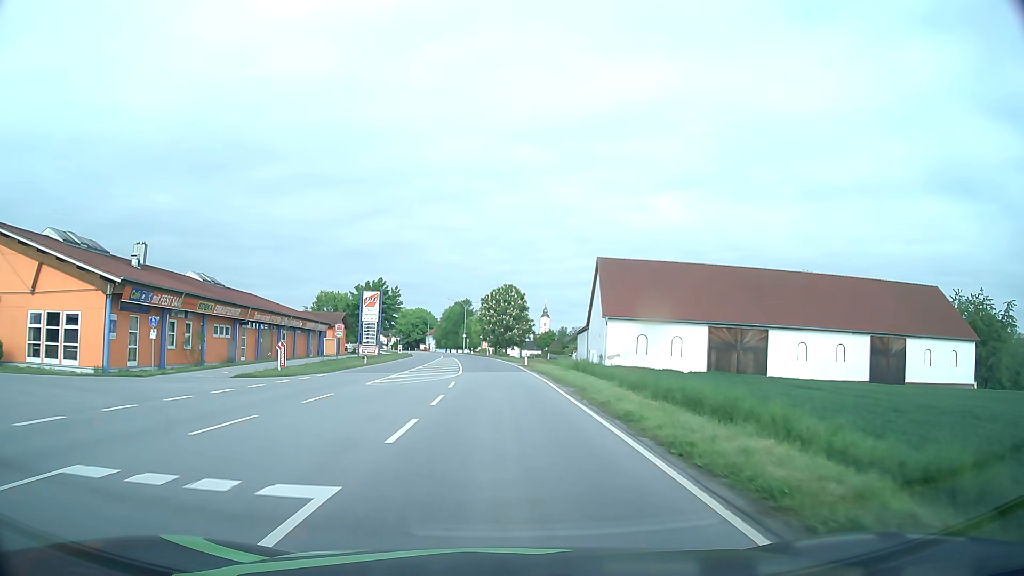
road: primary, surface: asphalt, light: Day
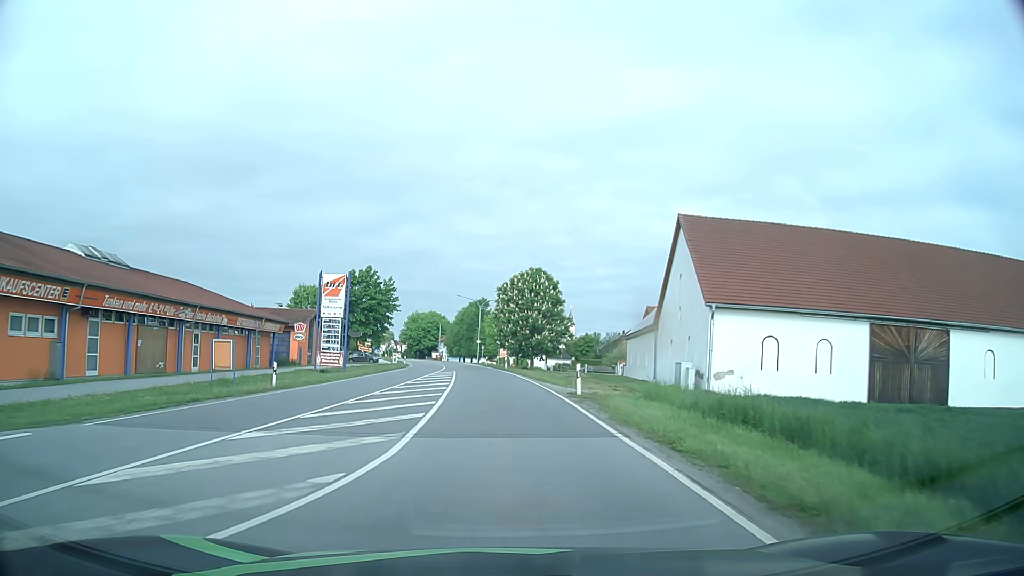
(-0.3, +22.9) m; -2°
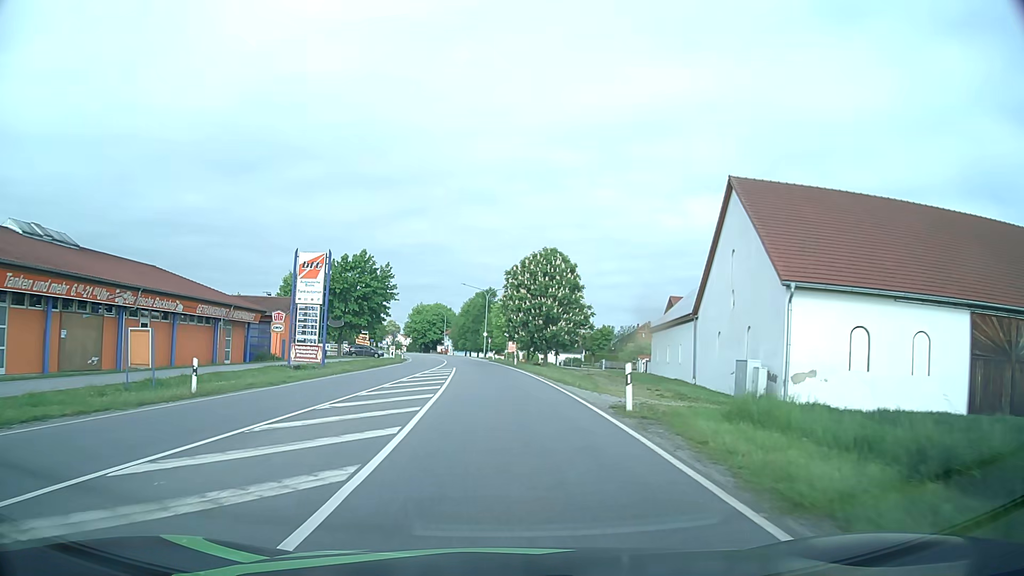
(0.0, +7.7) m; -1°
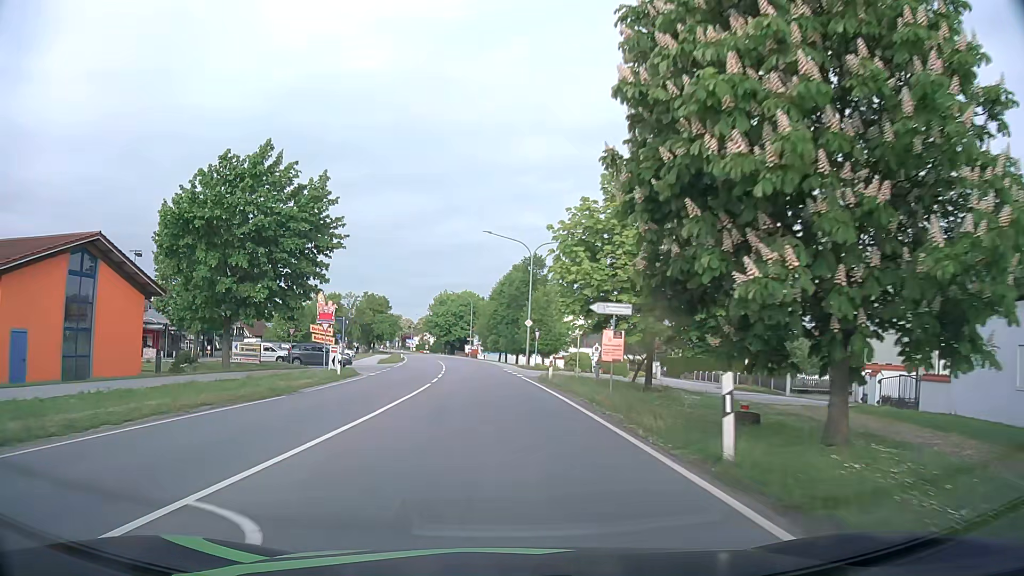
(-1.2, +39.0) m; -4°
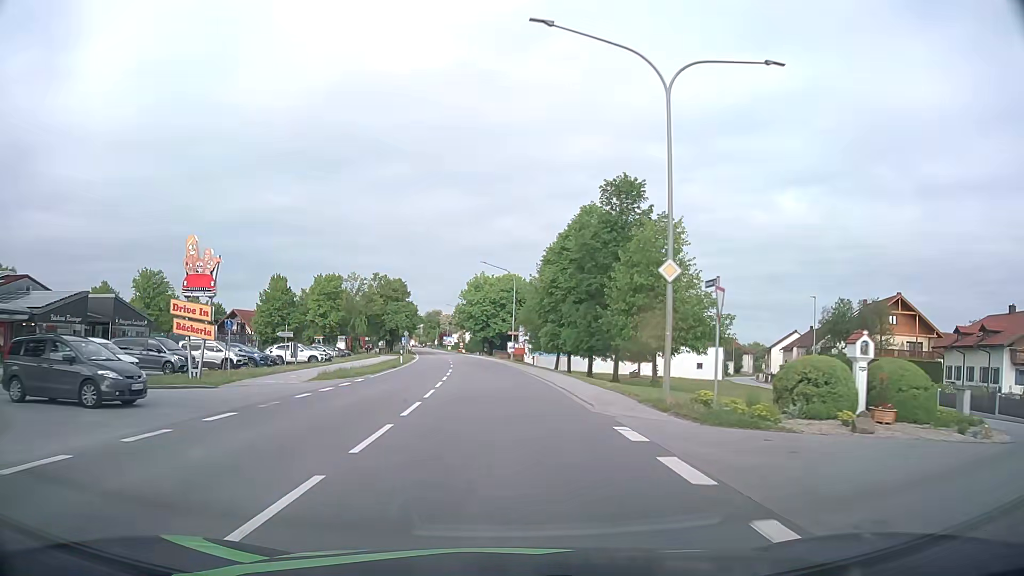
(-0.9, +31.6) m; -3°
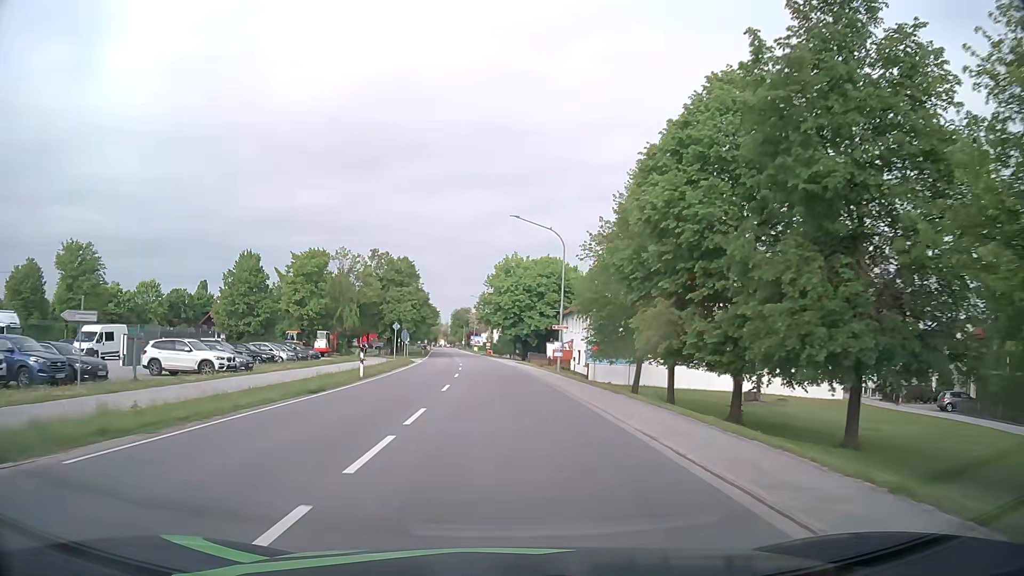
(-0.7, +24.0) m; -3°
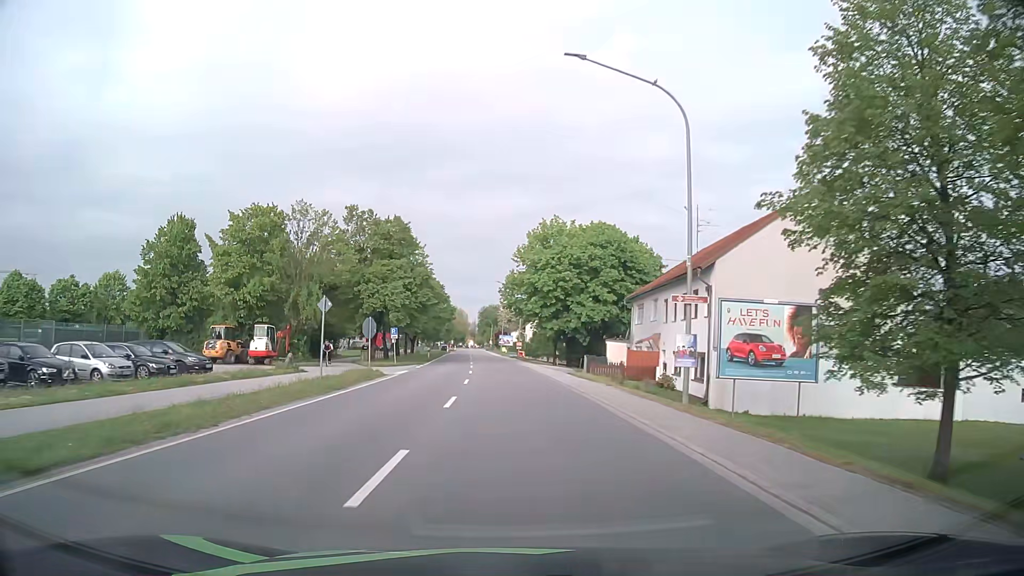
(-0.4, +24.3) m; -2°
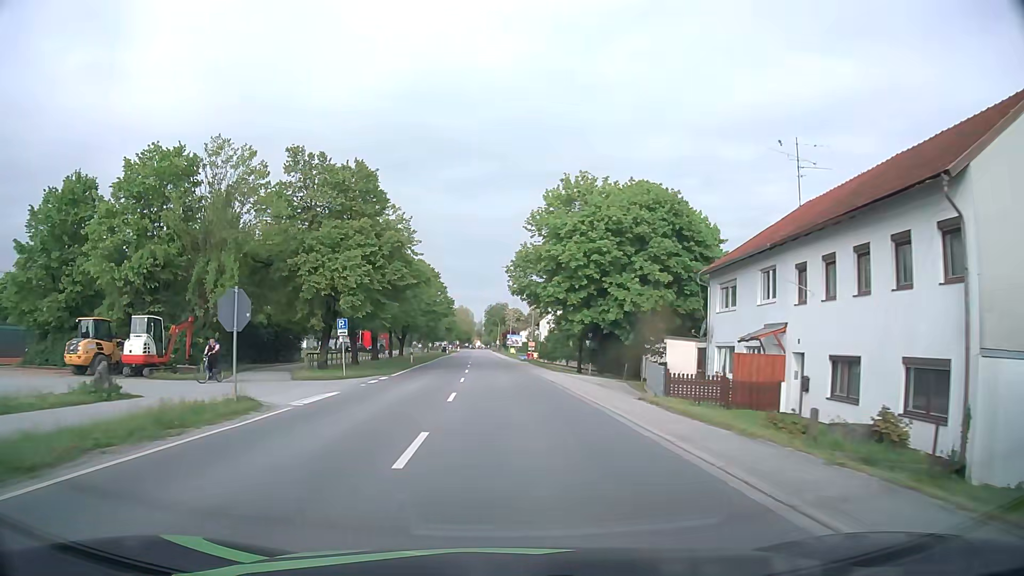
(-0.1, +16.3) m; -1°
(0, +10) (0, +20) (0, +30) (-1, +40) (-1, +50) (-1, +60) (-2, +70) (-2, +80) (-2, +90) (-3, +100) m
